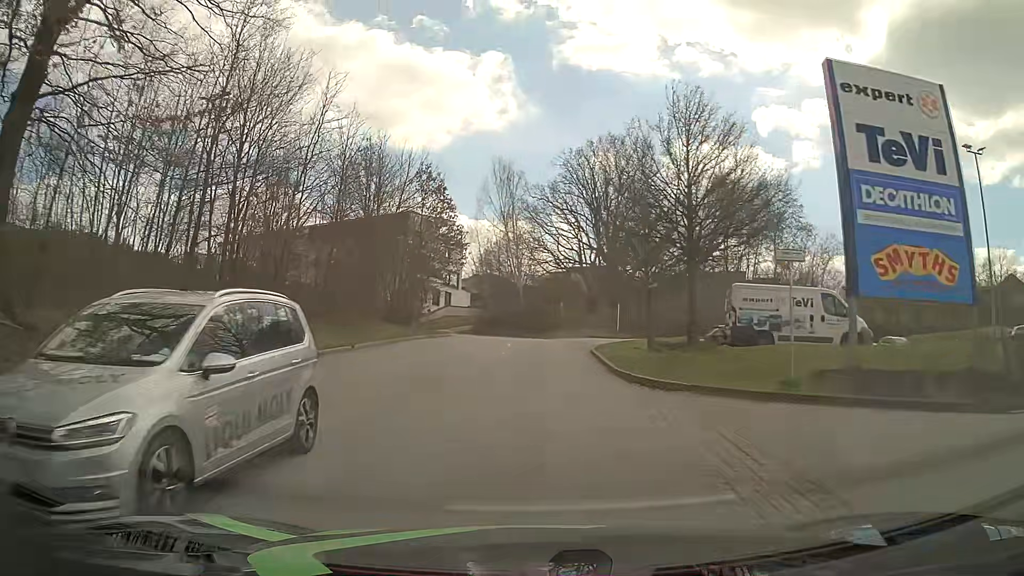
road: residential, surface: asphalt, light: Day
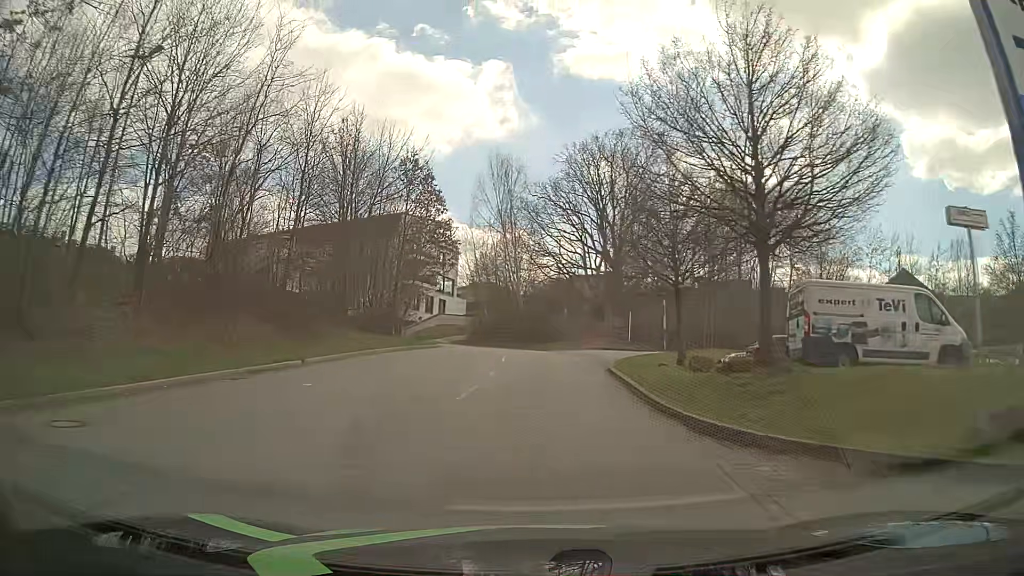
(0.0, +5.9) m; 0°
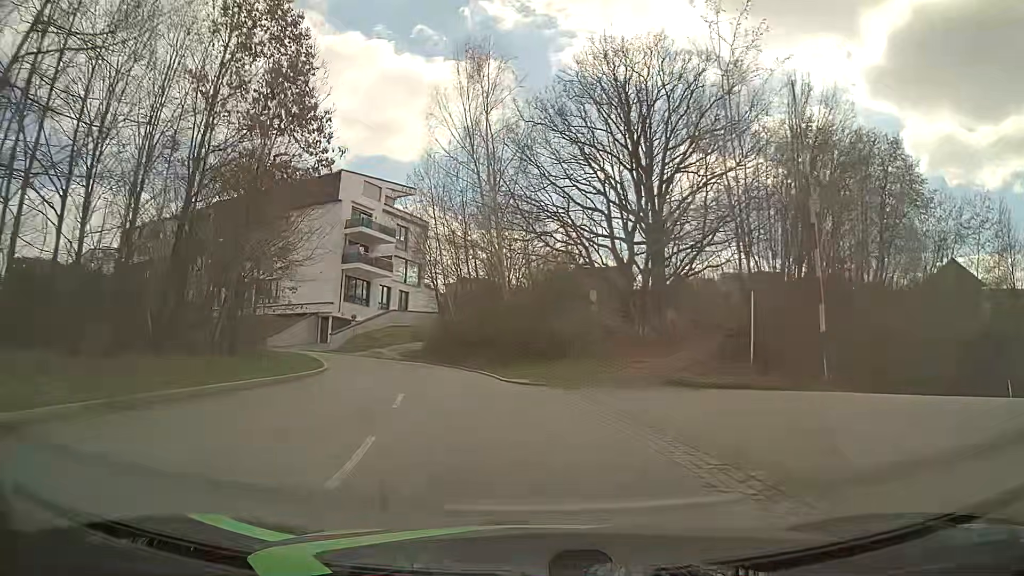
(+0.4, +24.6) m; 0°
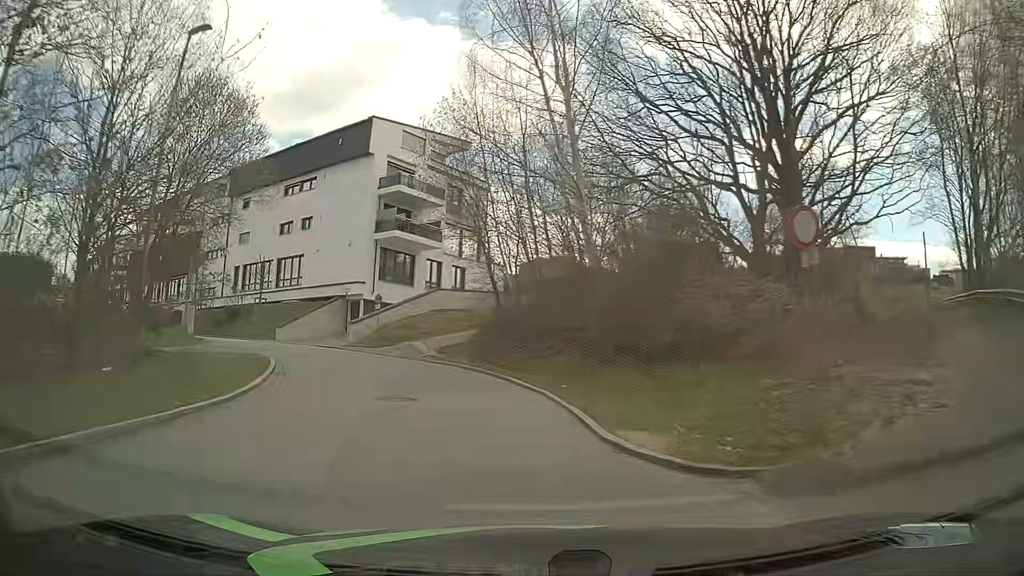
(-0.5, +12.3) m; -6°
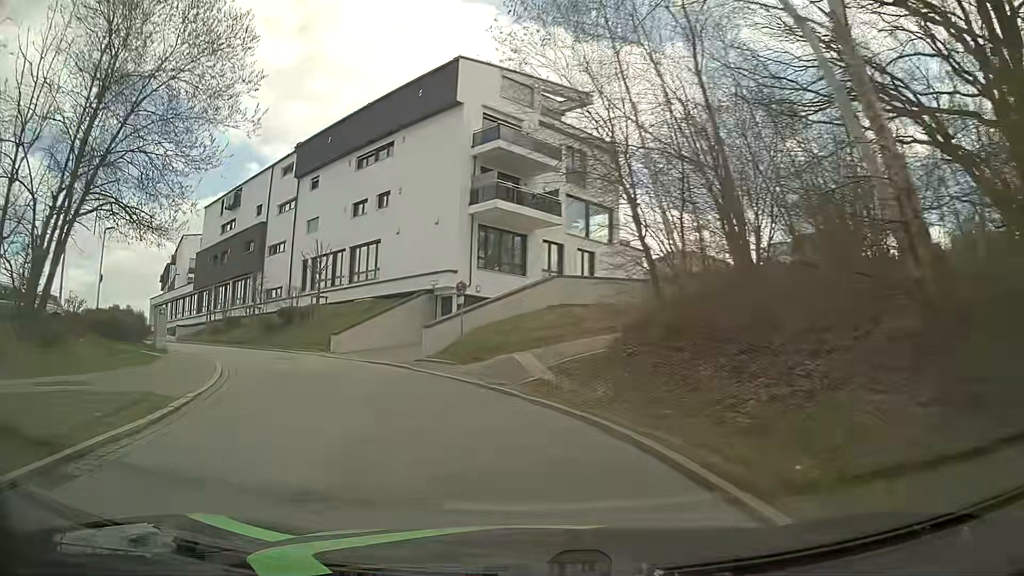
(-0.9, +11.5) m; -11°
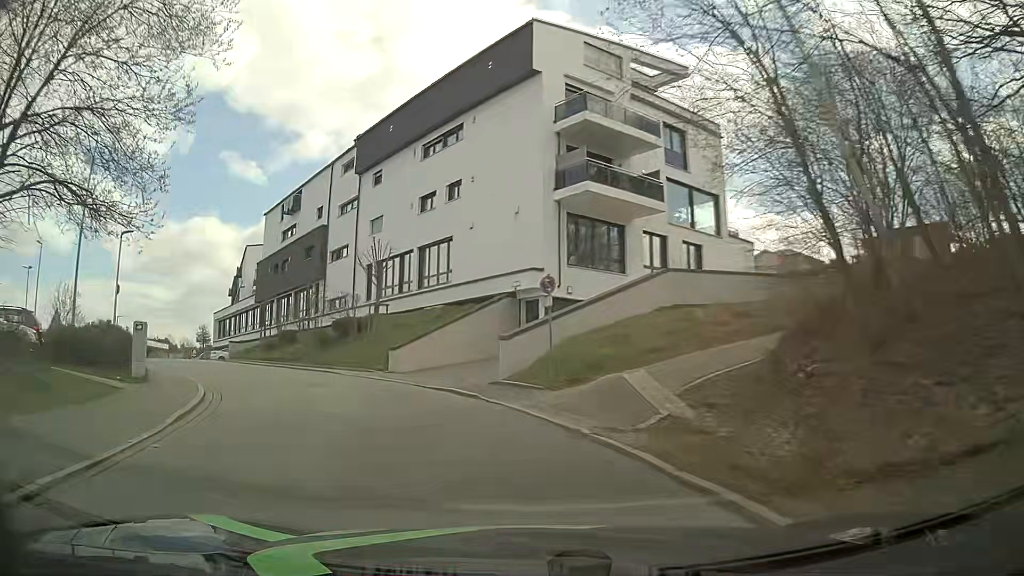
(-0.3, +5.6) m; -7°
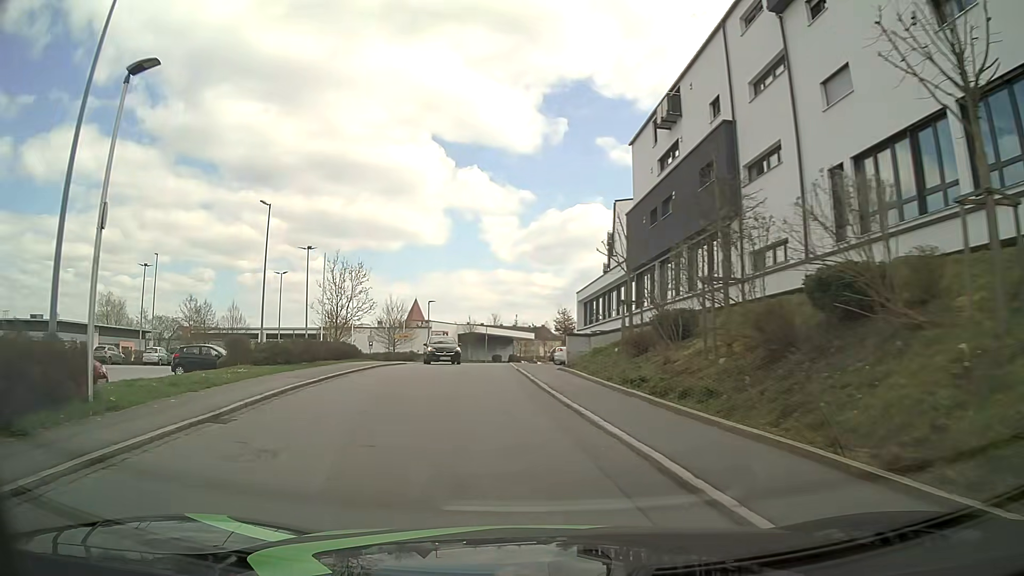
(-6.4, +20.4) m; -34°
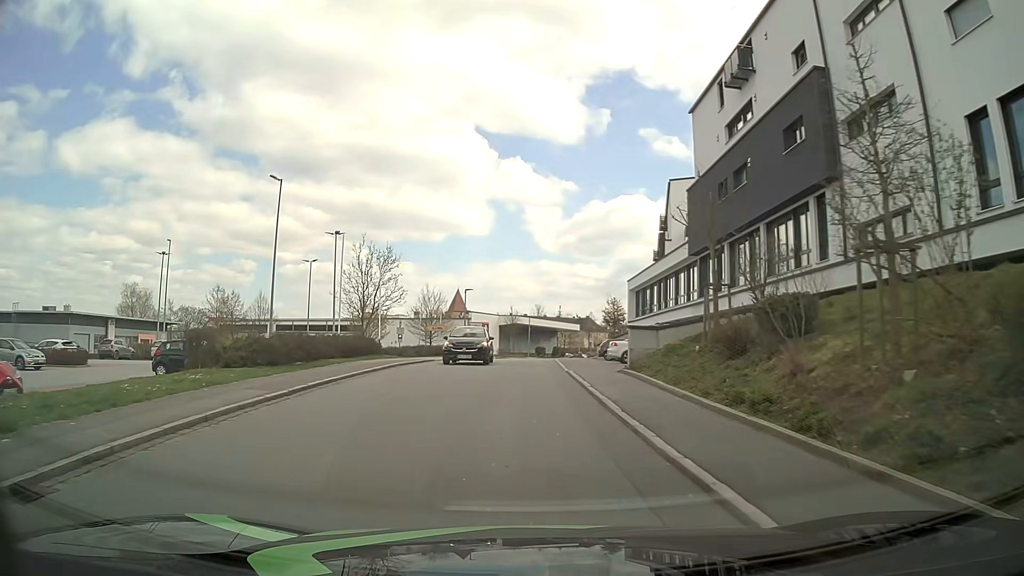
(-0.2, +5.3) m; -4°
(0, +10) (0, +20) (-1, +30) (0, +40) (0, +50) (+1, +60) (+3, +70) (+5, +80) (+7, +89) (+10, +99) m
